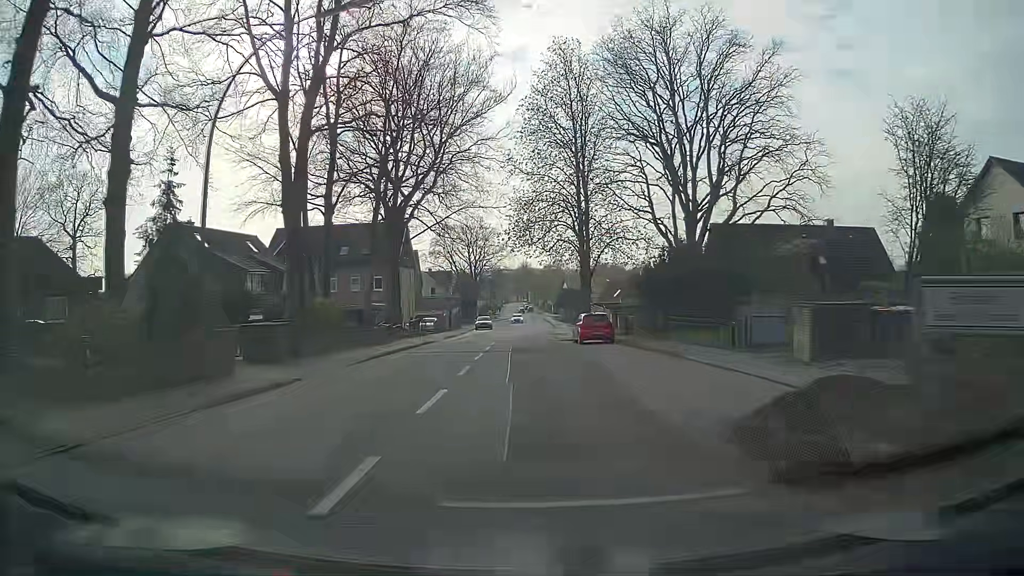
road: secondary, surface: asphalt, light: Day
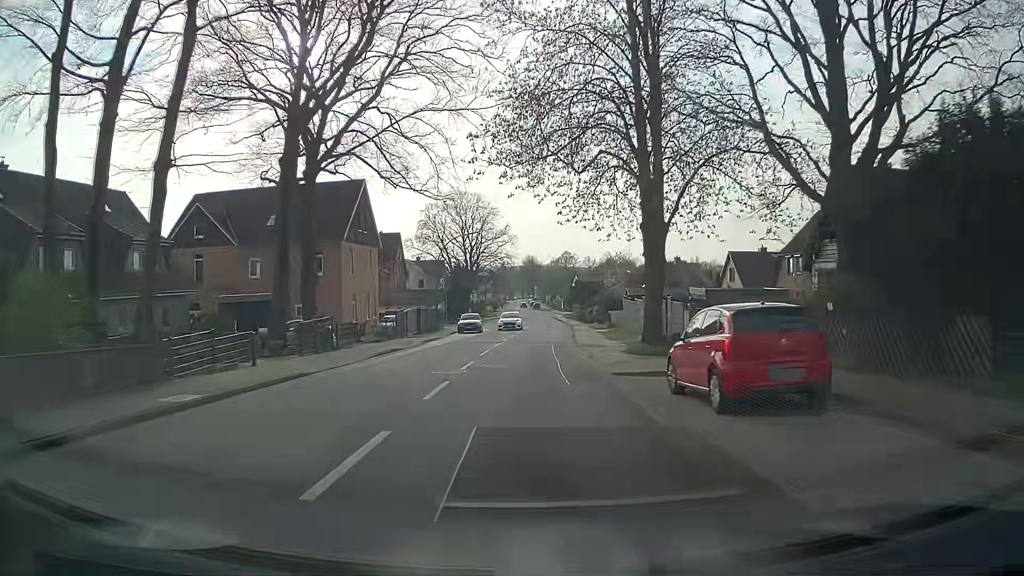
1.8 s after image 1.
(-0.1, +22.8) m; -1°
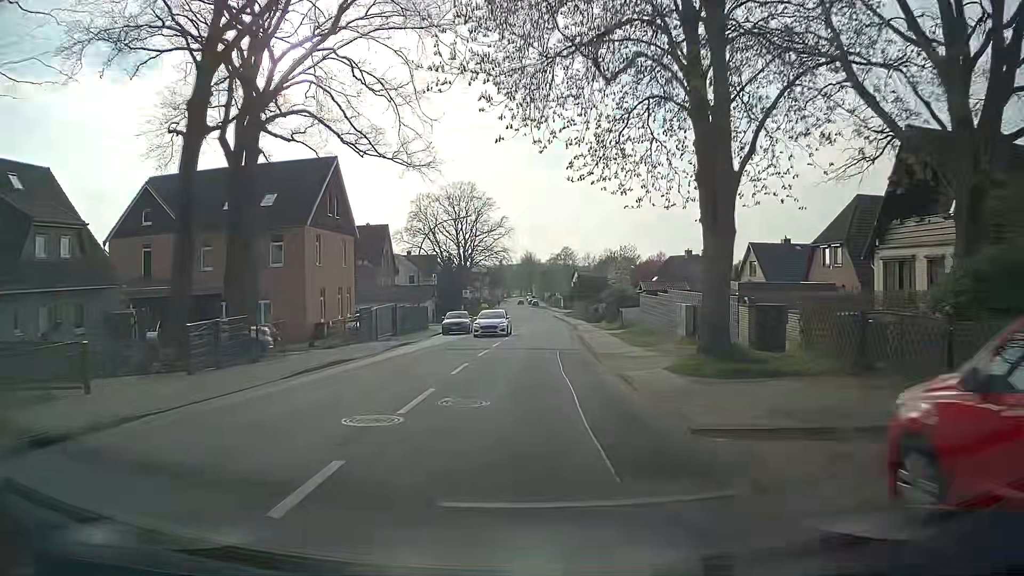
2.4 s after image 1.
(+0.1, +7.7) m; +1°
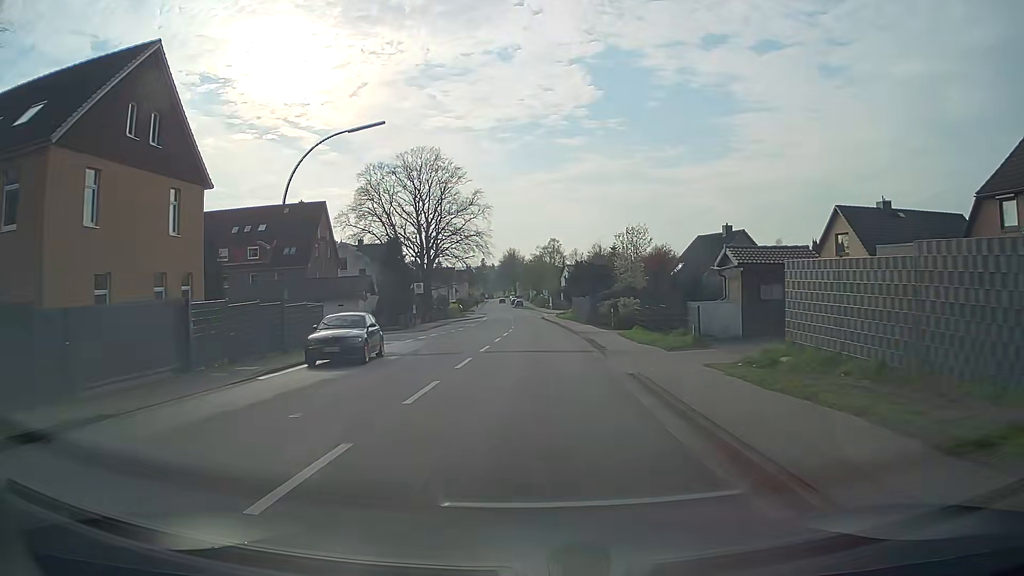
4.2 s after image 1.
(+0.3, +23.3) m; +2°
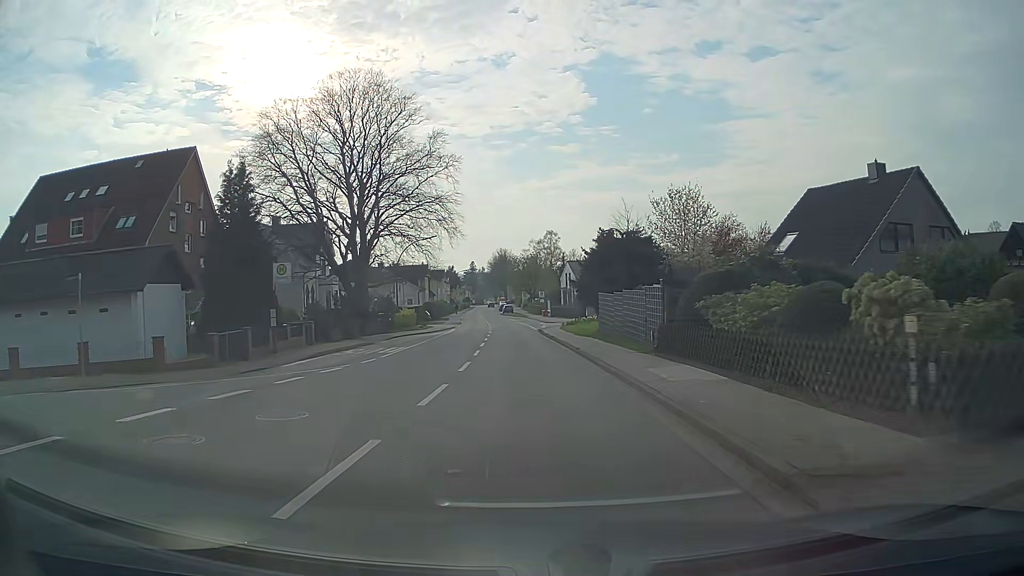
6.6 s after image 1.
(-0.1, +29.6) m; 0°
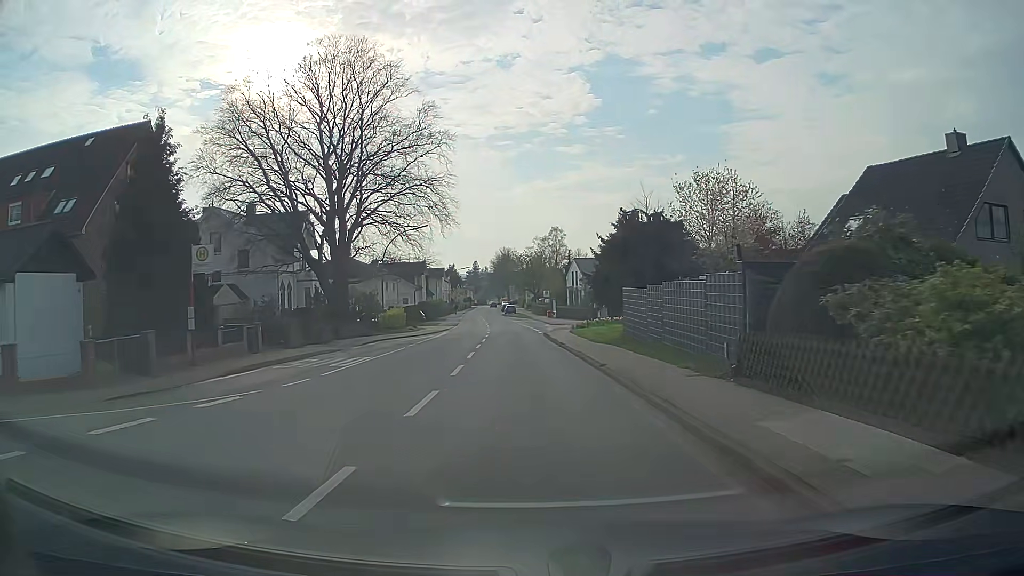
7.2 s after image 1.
(0.0, +7.2) m; -1°
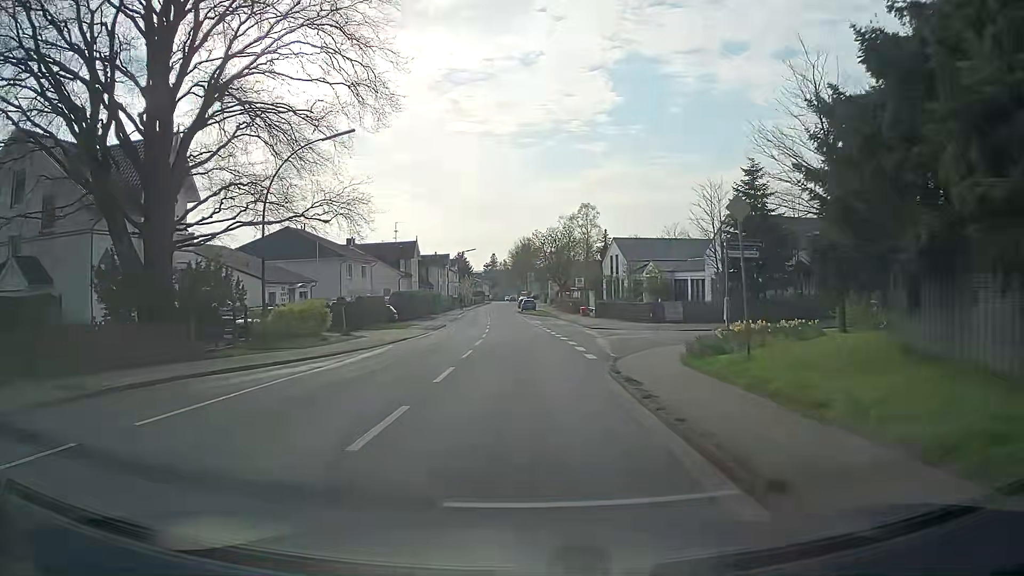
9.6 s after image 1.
(-0.3, +26.5) m; -1°
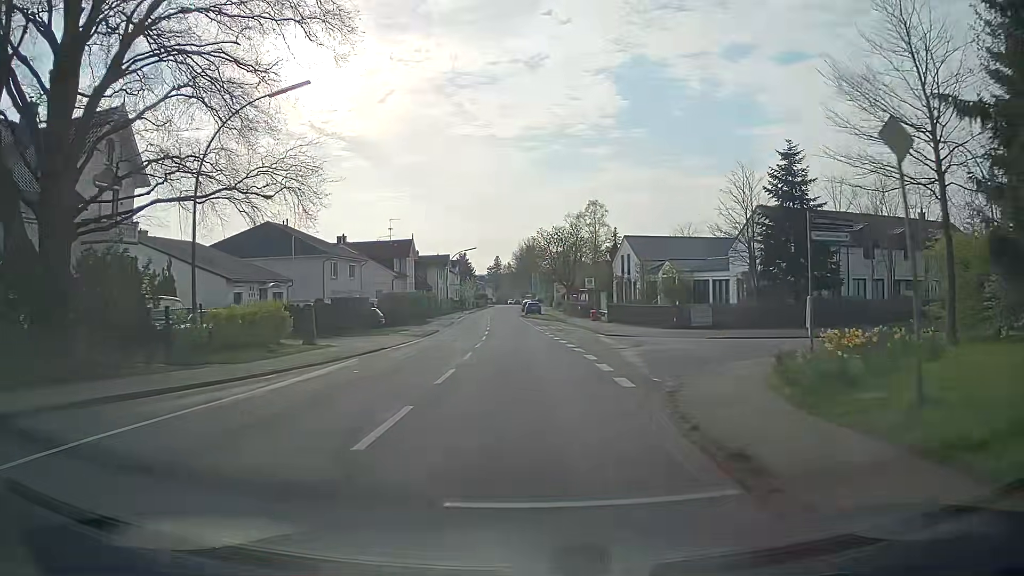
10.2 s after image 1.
(0.0, +5.9) m; -1°
(0, +10) (0, +20) (0, +30) (-1, +40) (-1, +50) (-2, +60) (-2, +70) (-2, +80) (-3, +90) (-3, +100) m
